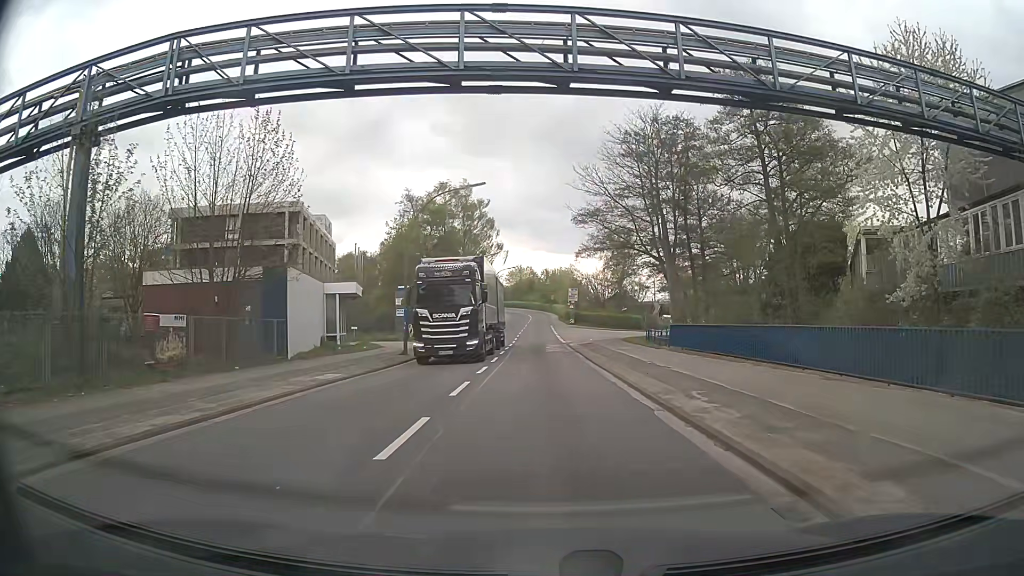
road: residential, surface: asphalt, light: Day
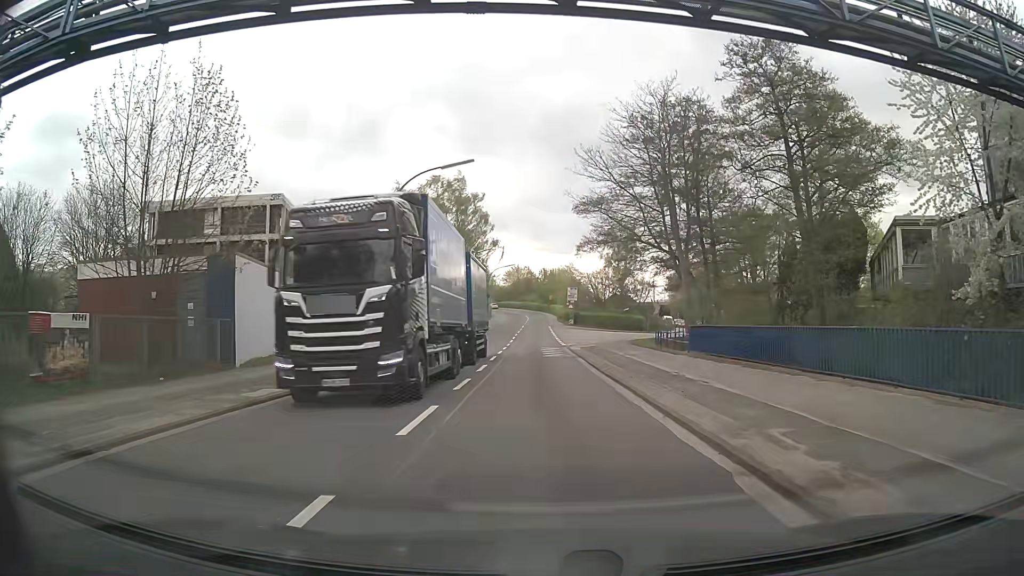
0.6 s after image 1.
(0.0, +4.5) m; -1°
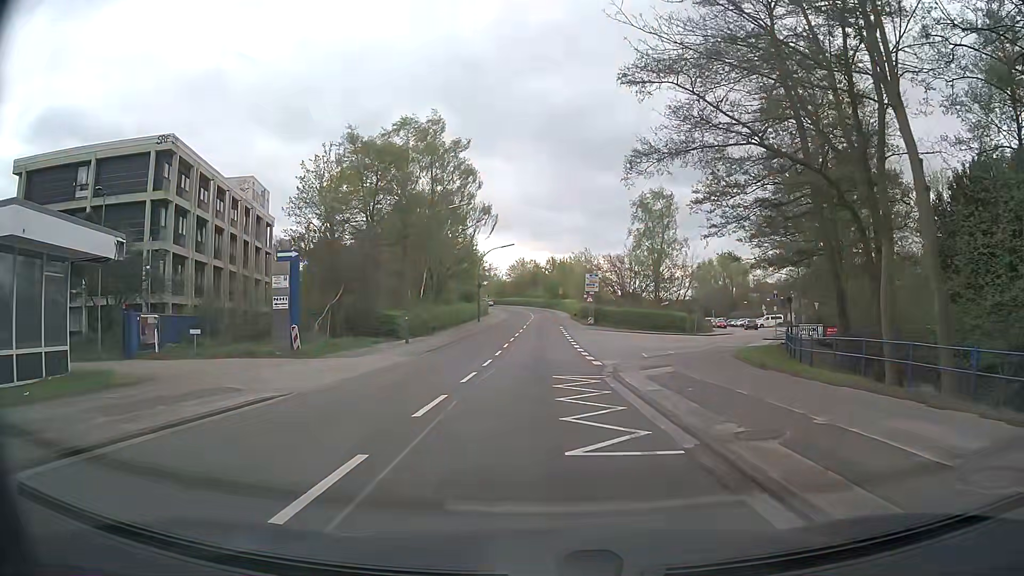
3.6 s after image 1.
(+0.1, +22.5) m; 0°
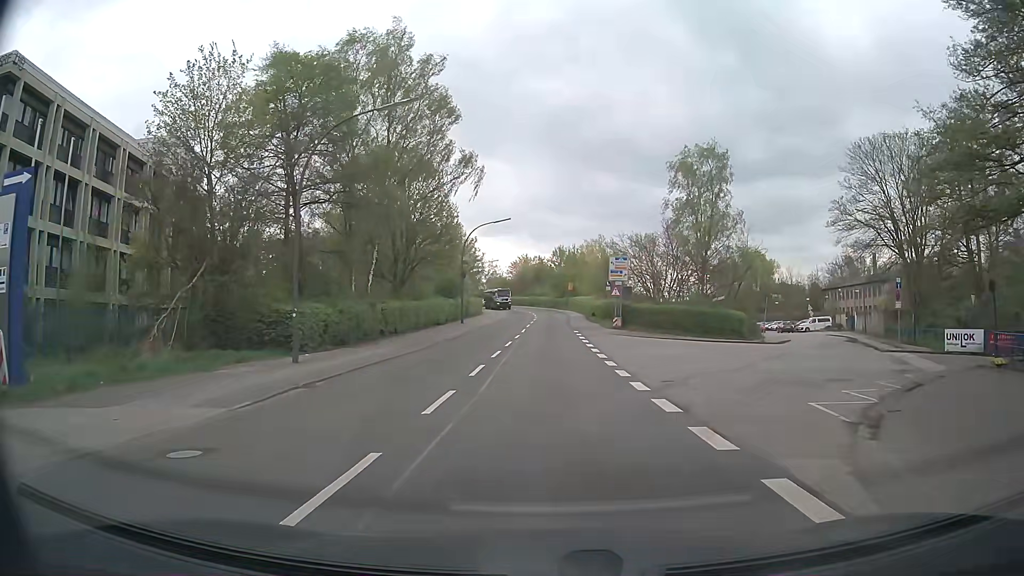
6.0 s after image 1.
(-0.2, +18.0) m; 0°
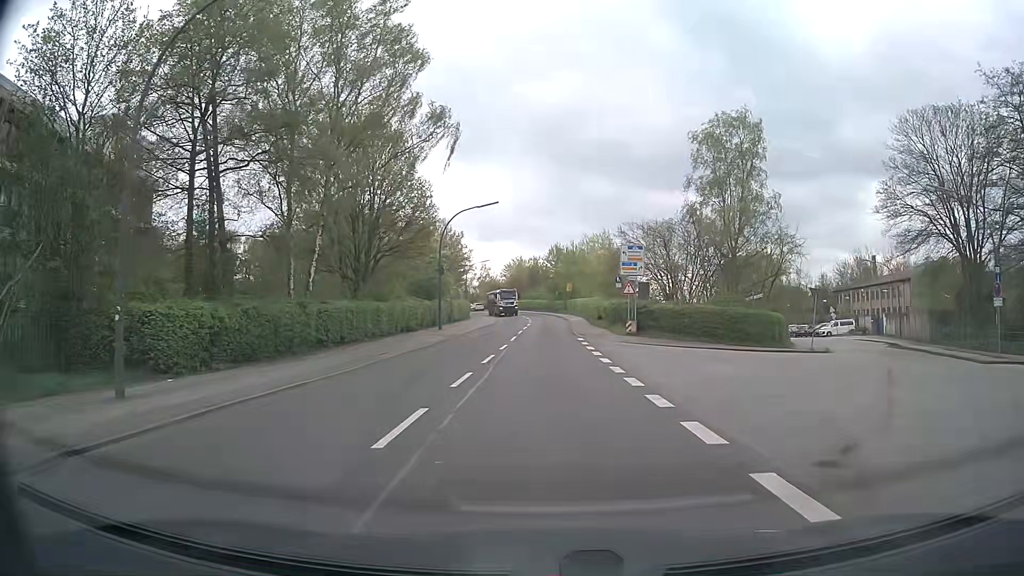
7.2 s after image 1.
(0.0, +8.9) m; 0°
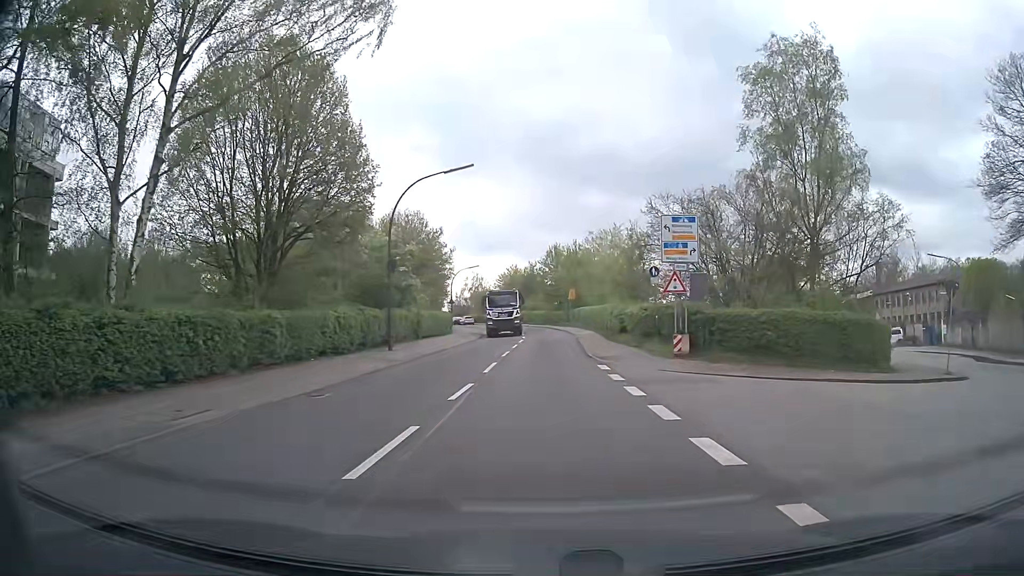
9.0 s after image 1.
(0.0, +13.2) m; 0°
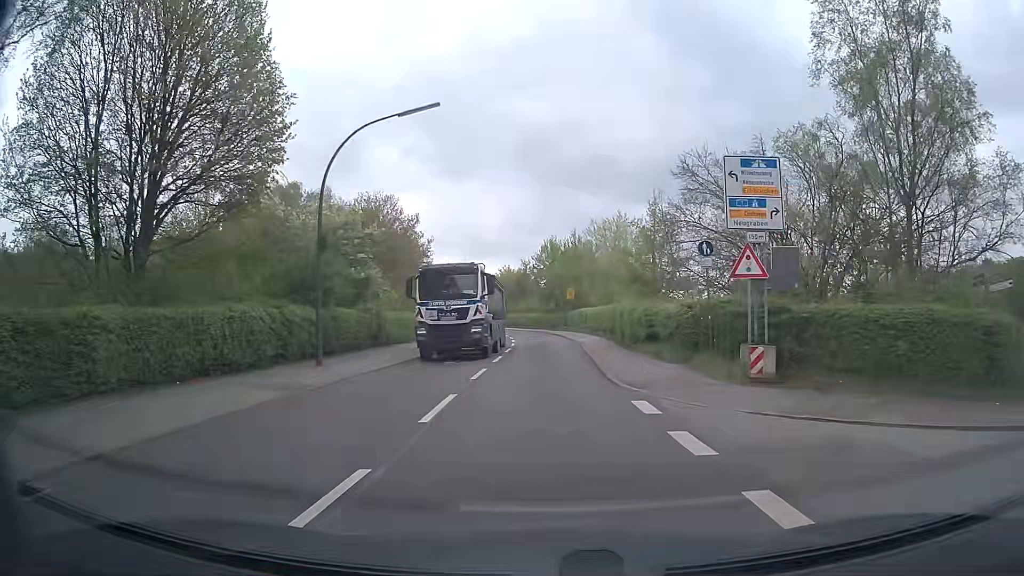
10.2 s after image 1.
(0.0, +8.7) m; 0°
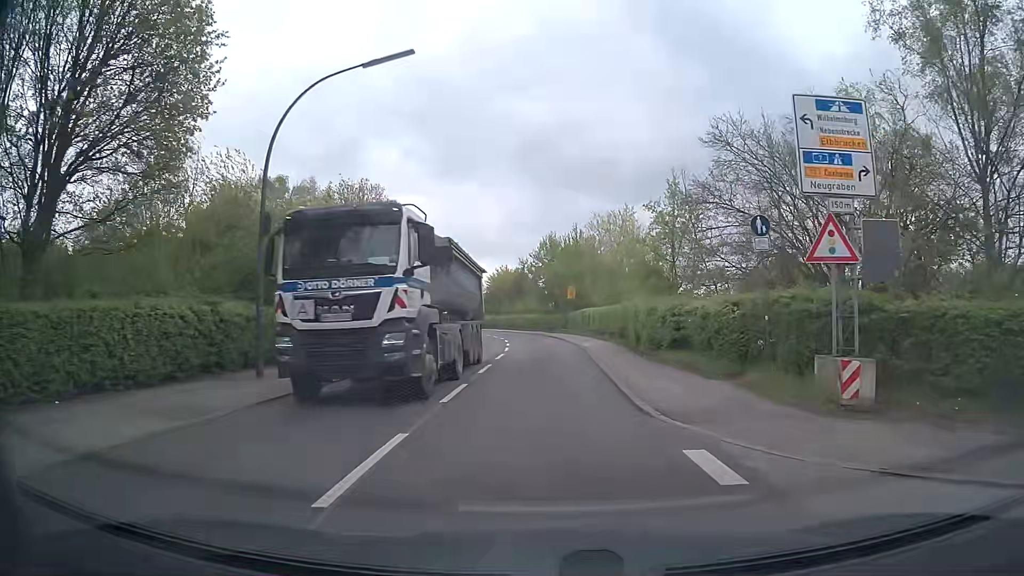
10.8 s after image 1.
(+0.1, +4.3) m; +1°
(0, +10) (0, +20) (0, +30) (-1, +40) (-1, +50) (-3, +60) (-5, +70) (-7, +79) (-10, +89) (-13, +98) m
